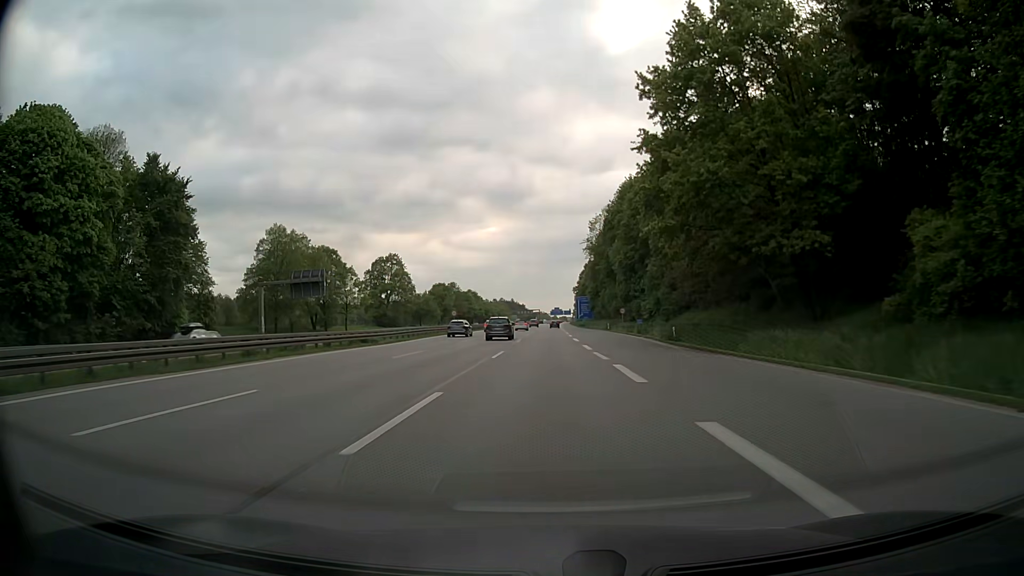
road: motorway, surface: asphalt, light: Day
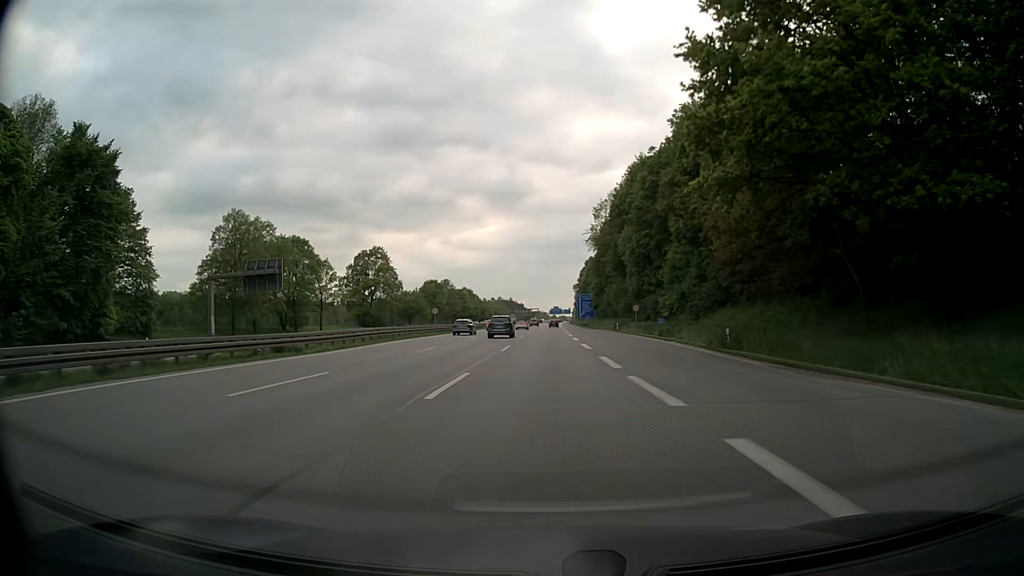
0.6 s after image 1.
(0.0, +13.4) m; 0°
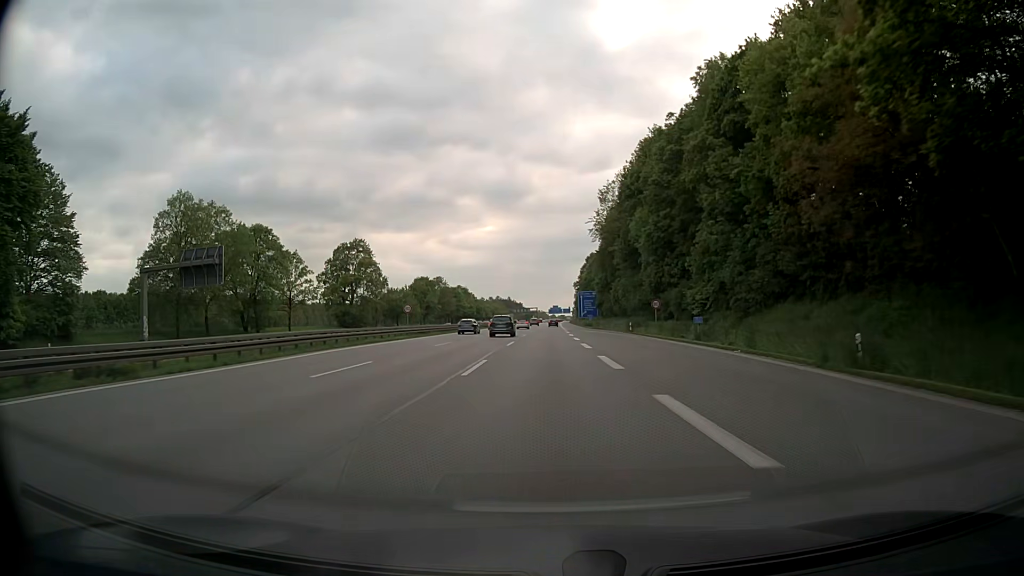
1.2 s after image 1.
(0.0, +13.4) m; 0°
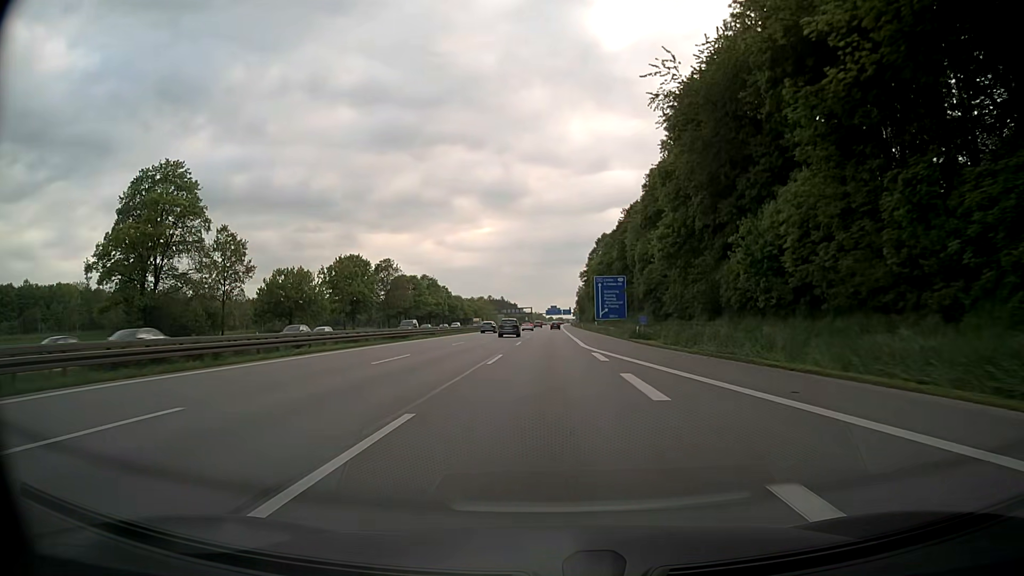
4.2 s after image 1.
(-0.1, +66.8) m; 0°
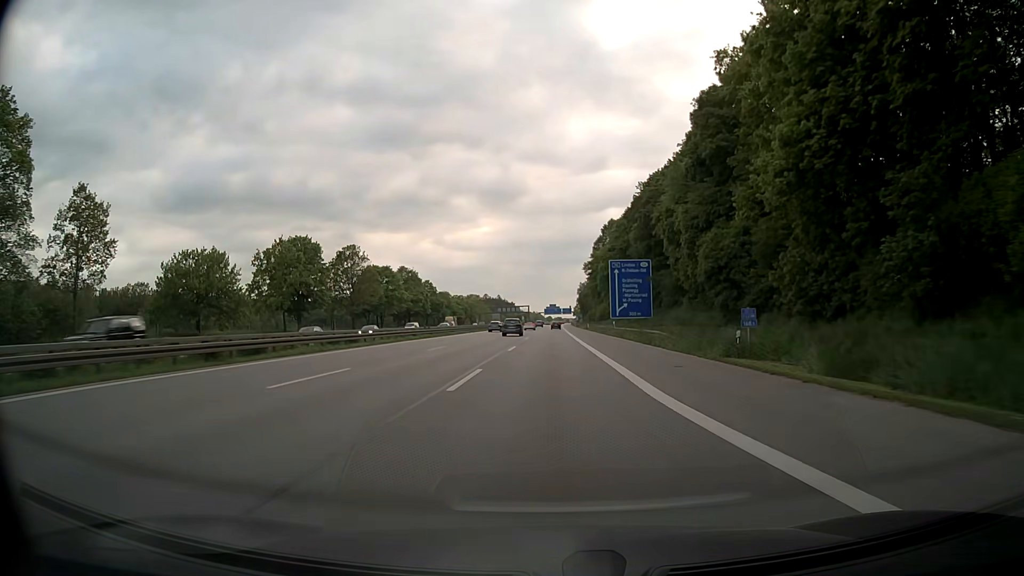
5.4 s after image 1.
(0.0, +26.7) m; 0°
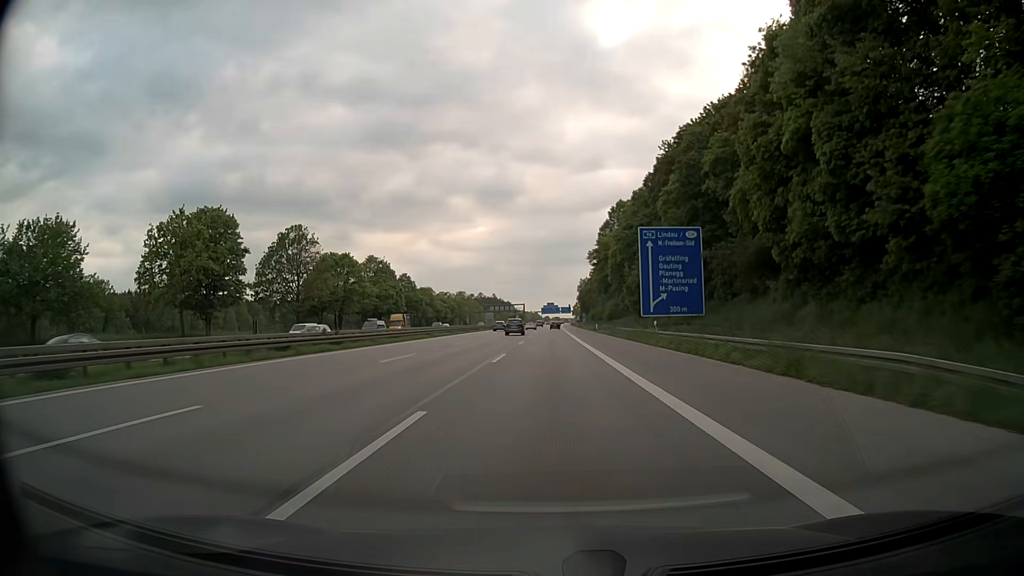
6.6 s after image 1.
(+0.1, +26.7) m; 0°
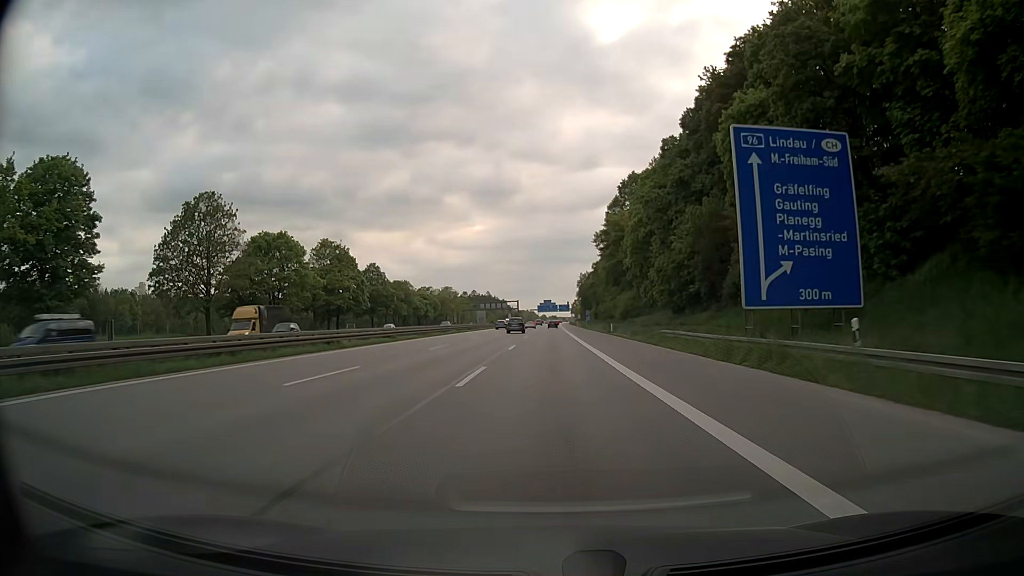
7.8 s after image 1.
(+0.1, +26.7) m; 0°
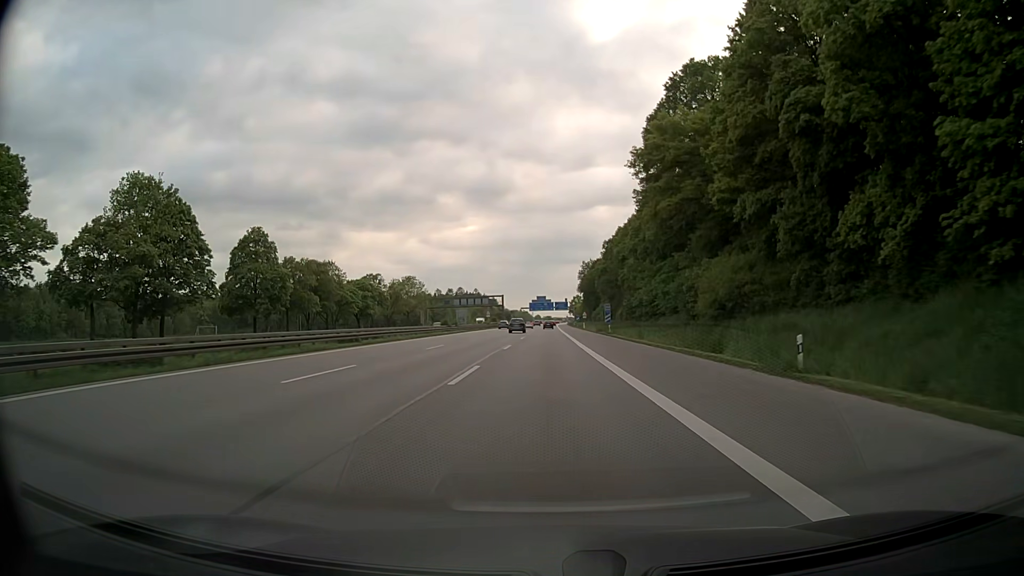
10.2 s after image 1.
(+0.2, +53.4) m; +1°
(0, +10) (0, +20) (0, +30) (0, +40) (0, +50) (0, +60) (0, +70) (0, +80) (0, +90) (0, +100) m
